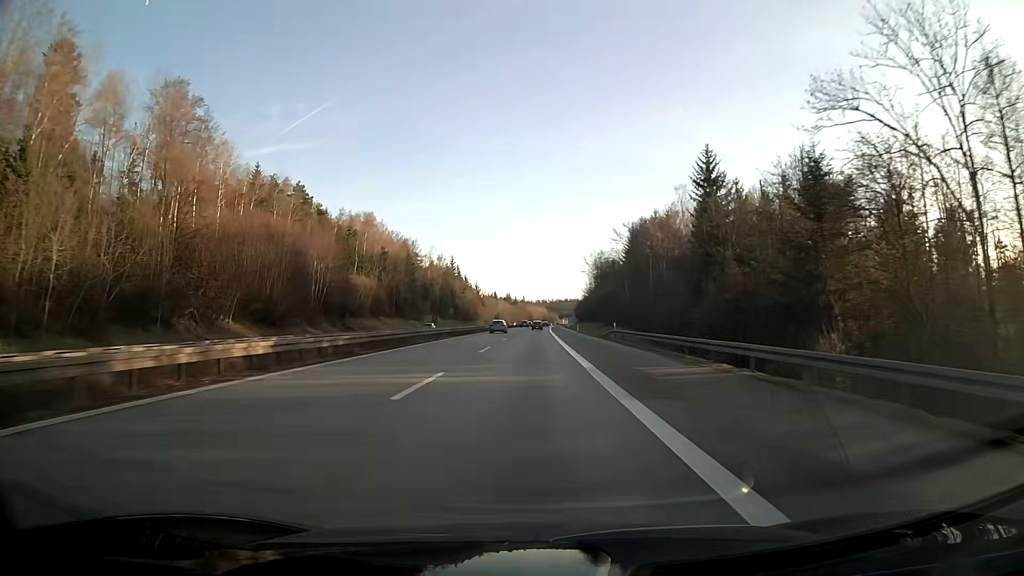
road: motorway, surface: asphalt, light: Day
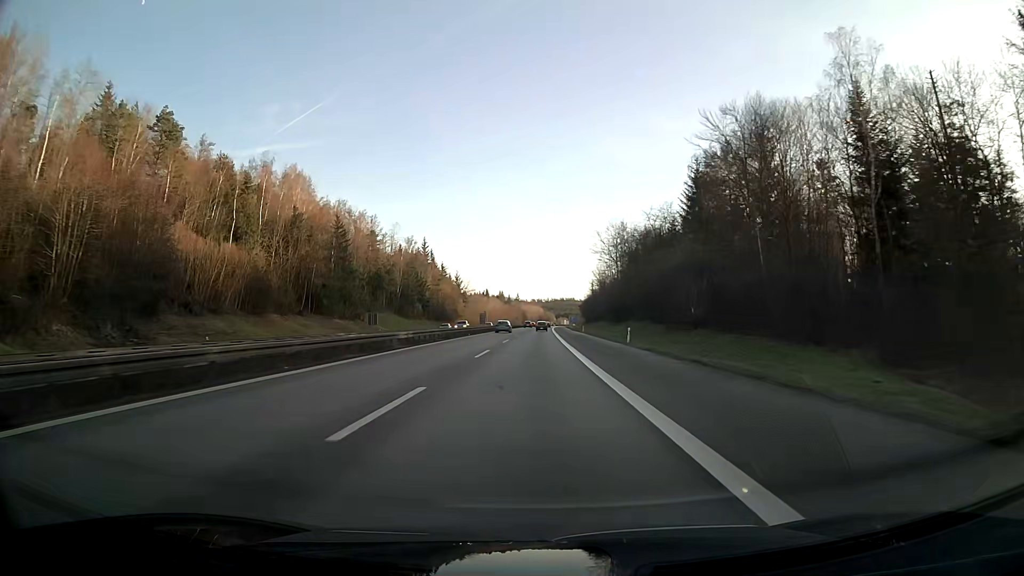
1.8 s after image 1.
(+0.2, +57.1) m; 0°
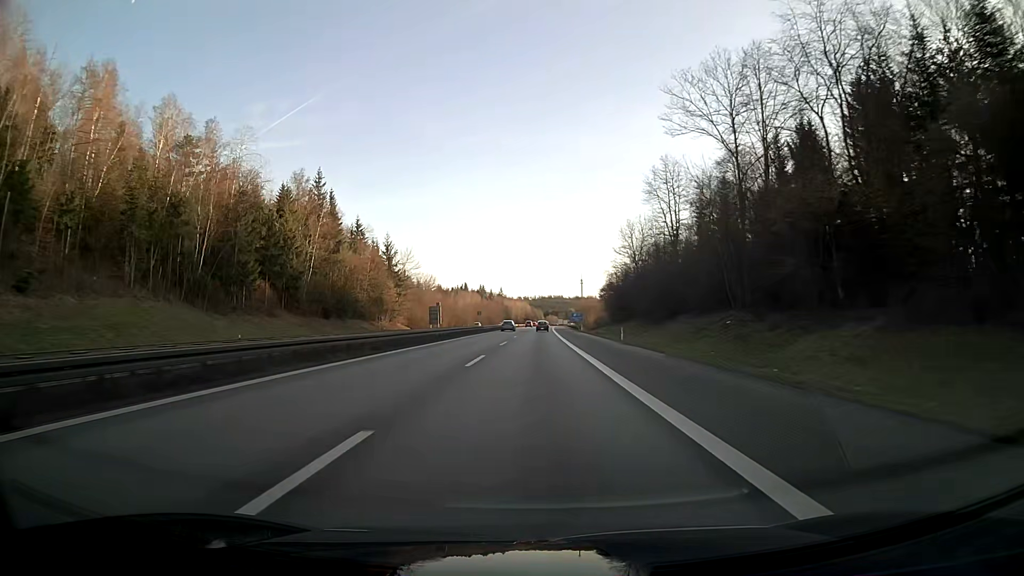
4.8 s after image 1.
(+1.0, +95.3) m; +1°
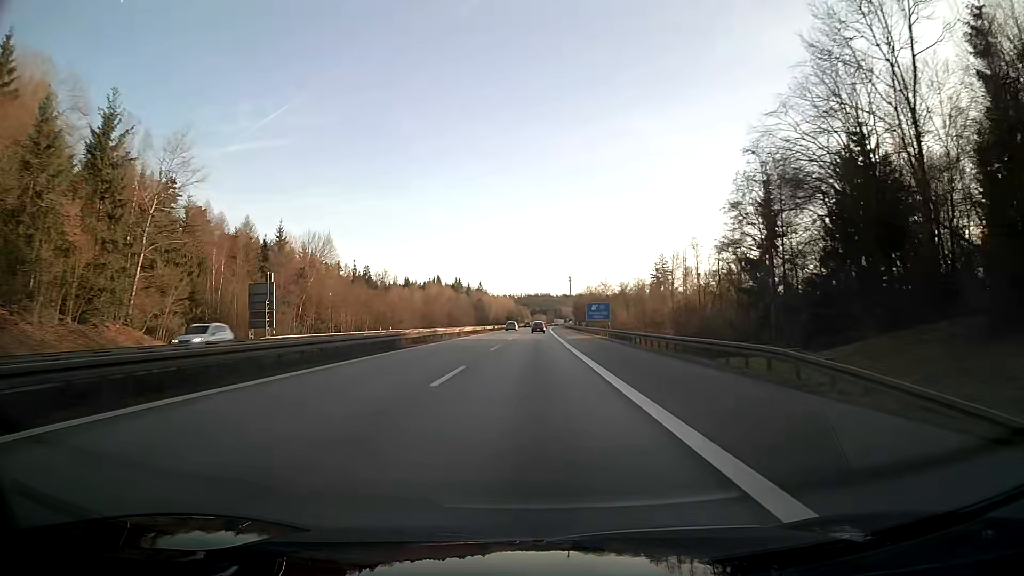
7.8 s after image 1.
(+1.0, +95.4) m; +1°
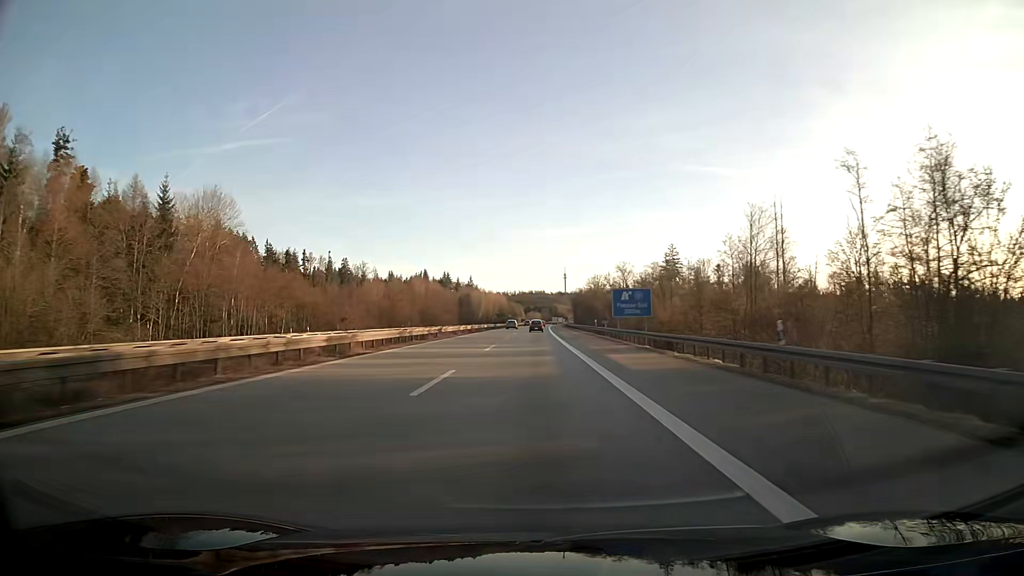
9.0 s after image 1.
(+0.2, +38.1) m; 0°
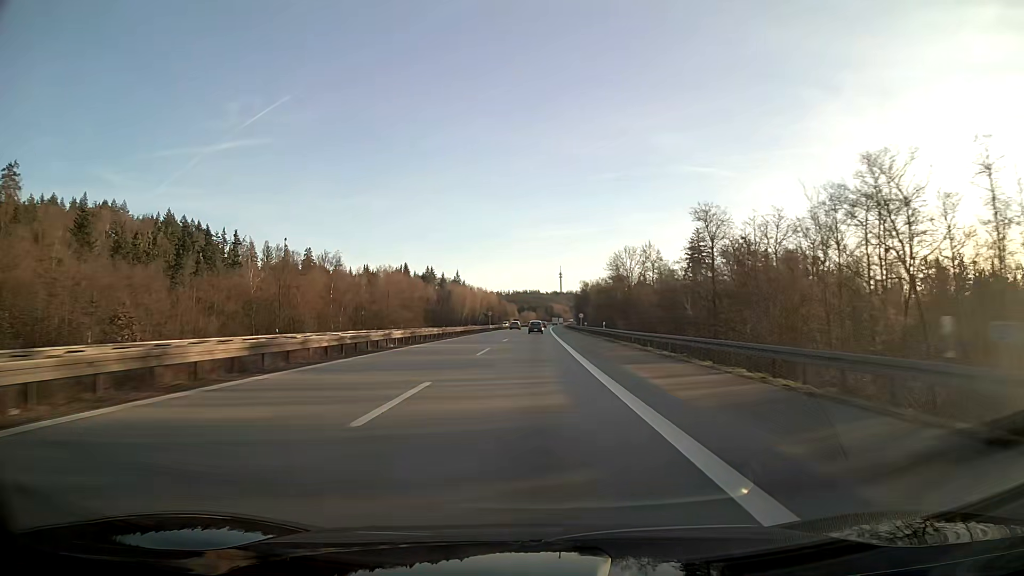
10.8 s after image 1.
(+0.2, +57.2) m; 0°
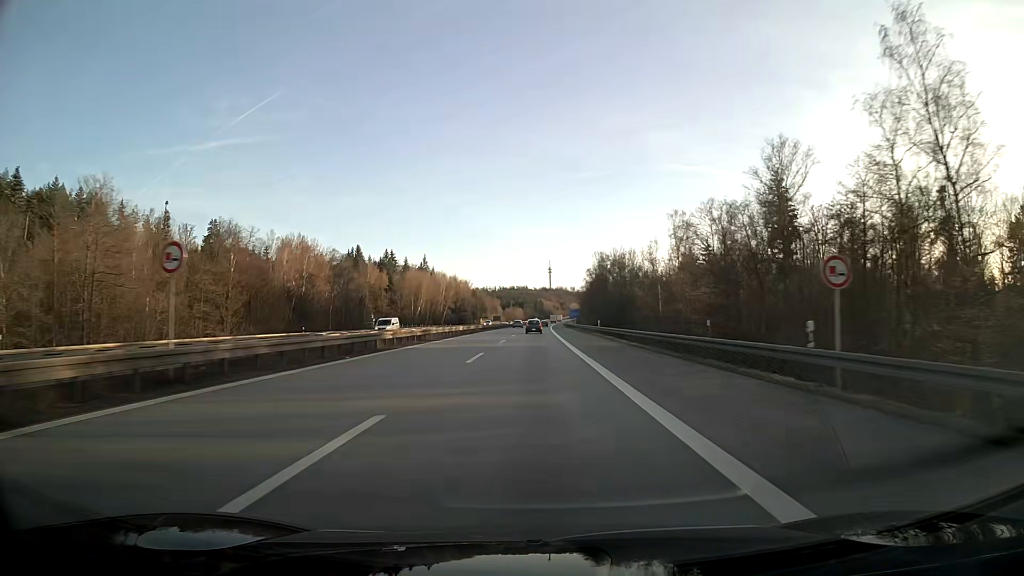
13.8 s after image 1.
(+0.7, +95.3) m; +1°
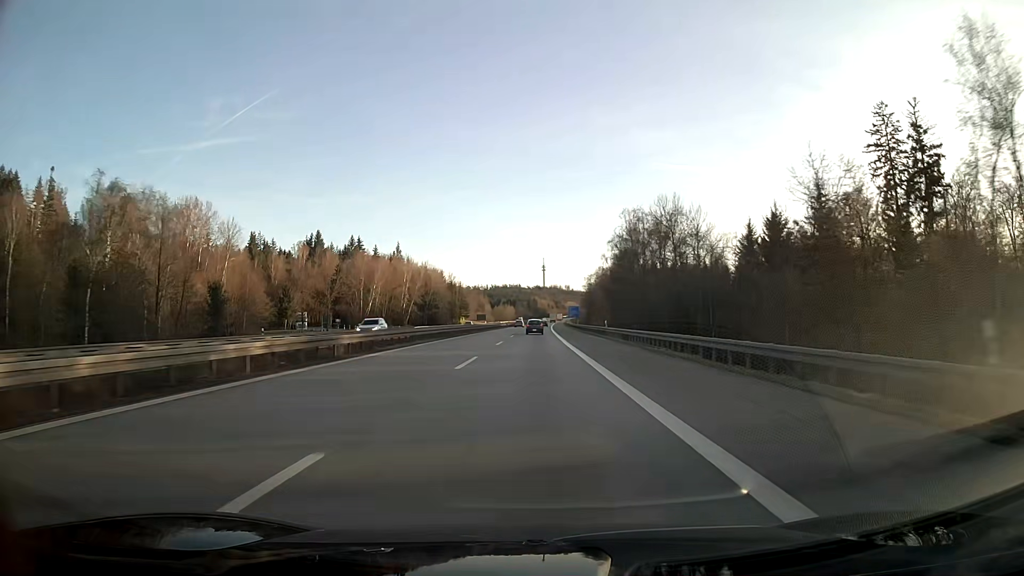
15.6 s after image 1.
(+0.3, +56.8) m; +1°
